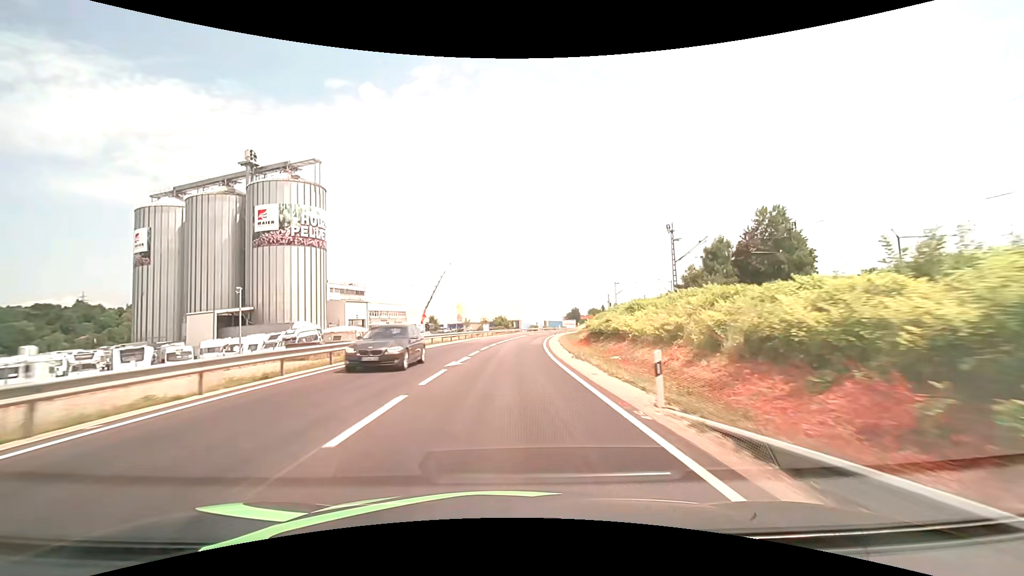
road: primary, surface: asphalt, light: Day
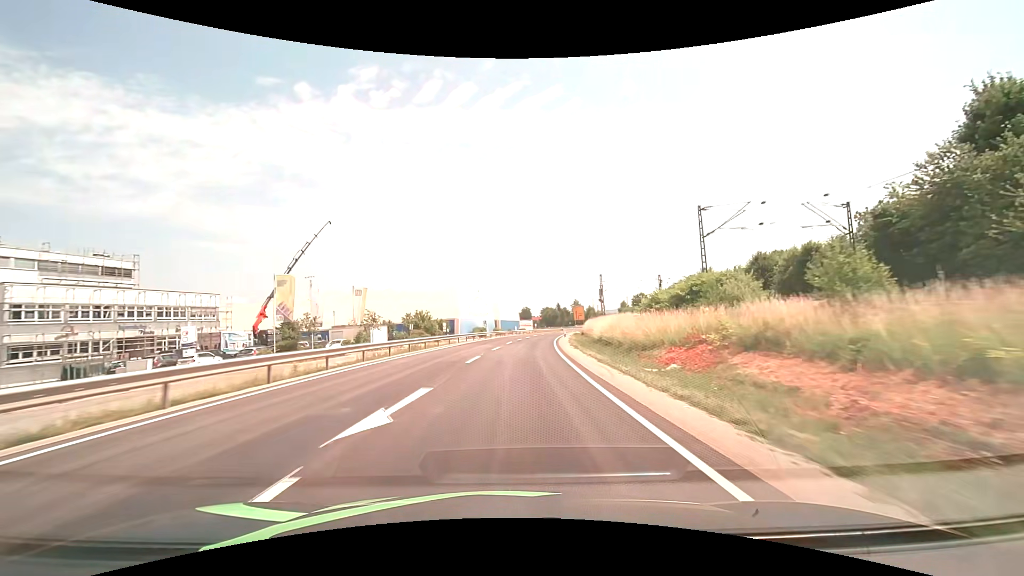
(+3.1, +64.8) m; +6°
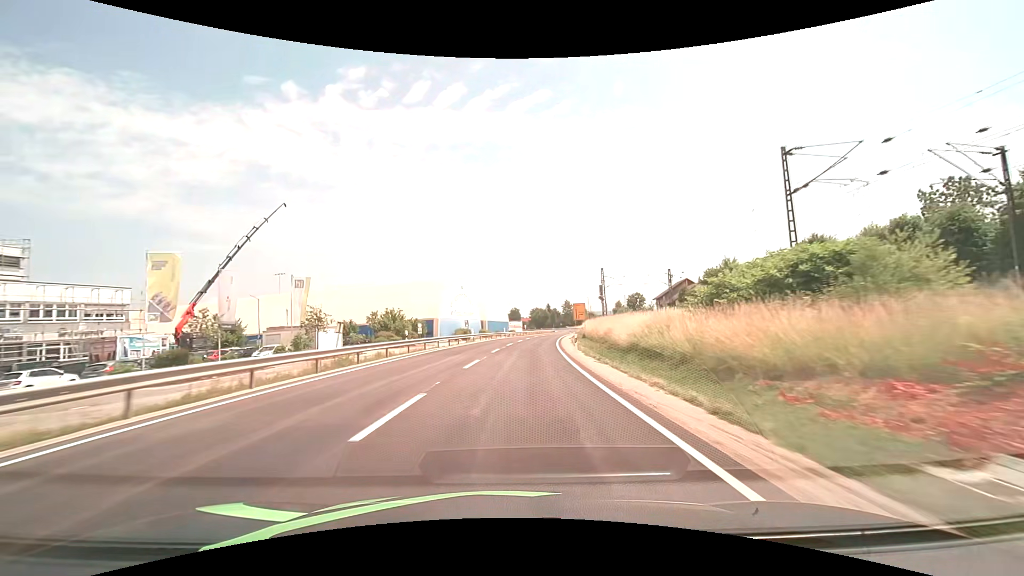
(+0.1, +12.9) m; +1°
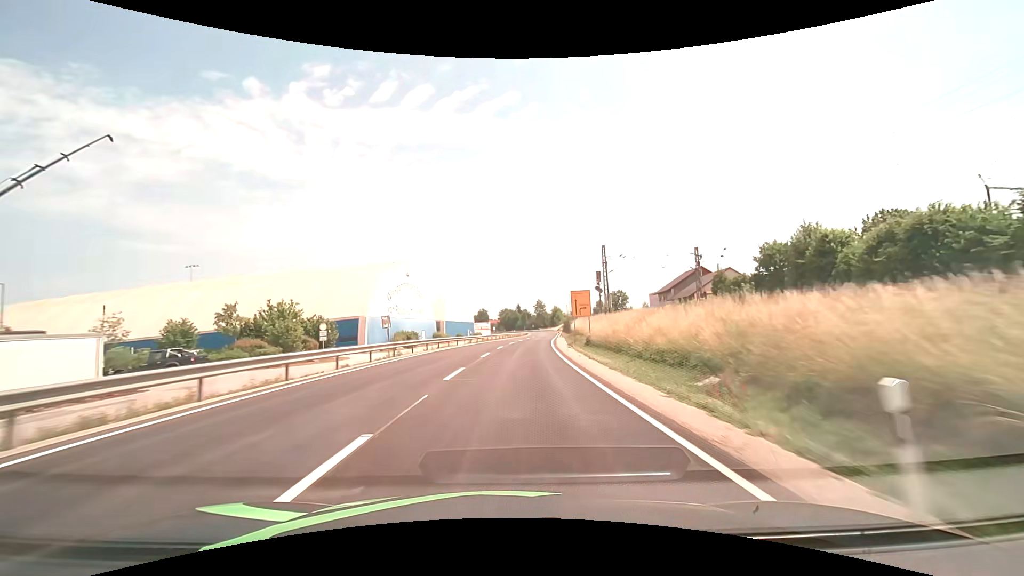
(+0.7, +25.8) m; +3°
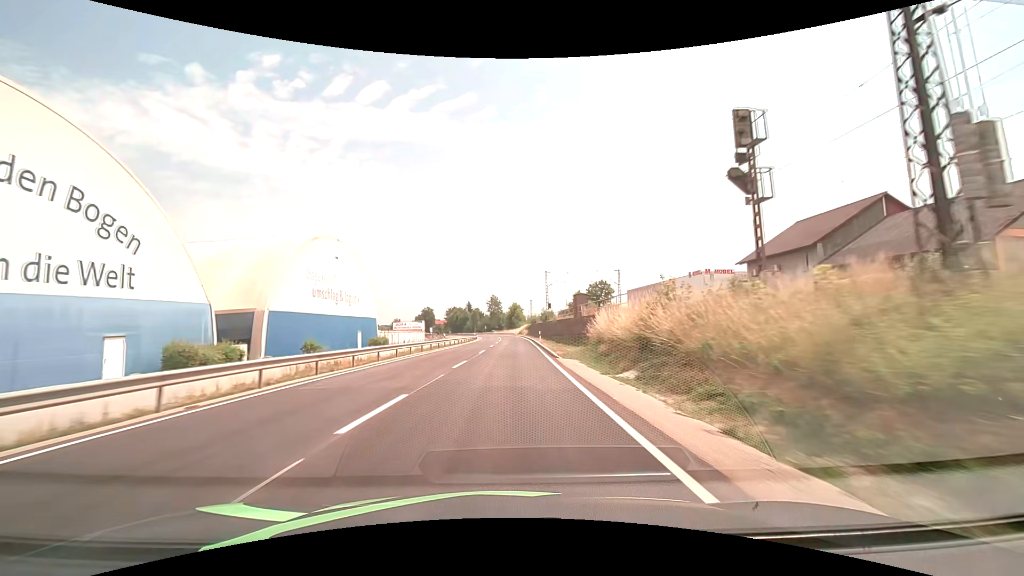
(+3.1, +52.0) m; +6°
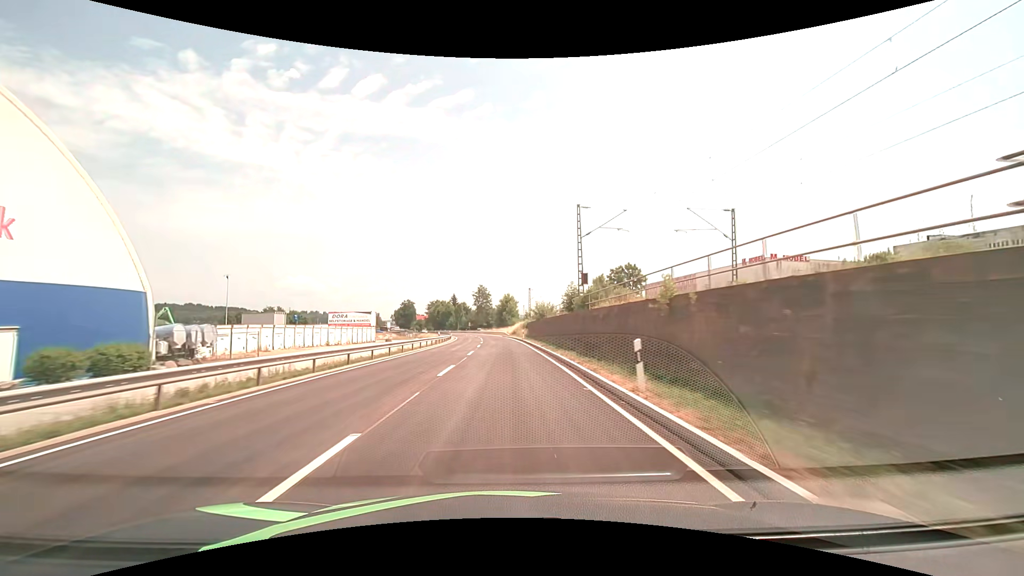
(+0.5, +40.4) m; +1°
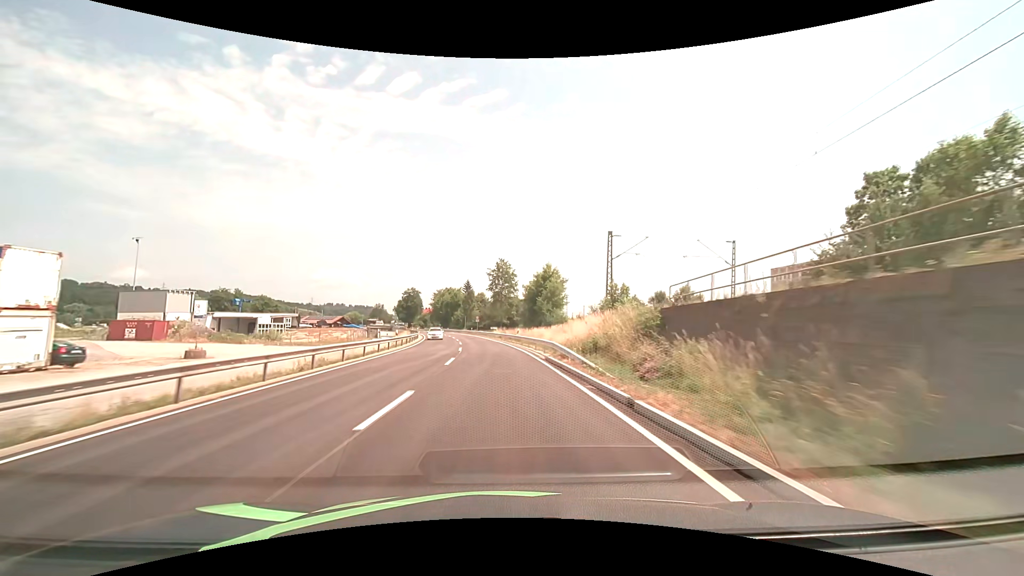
(-1.2, +67.9) m; -3°
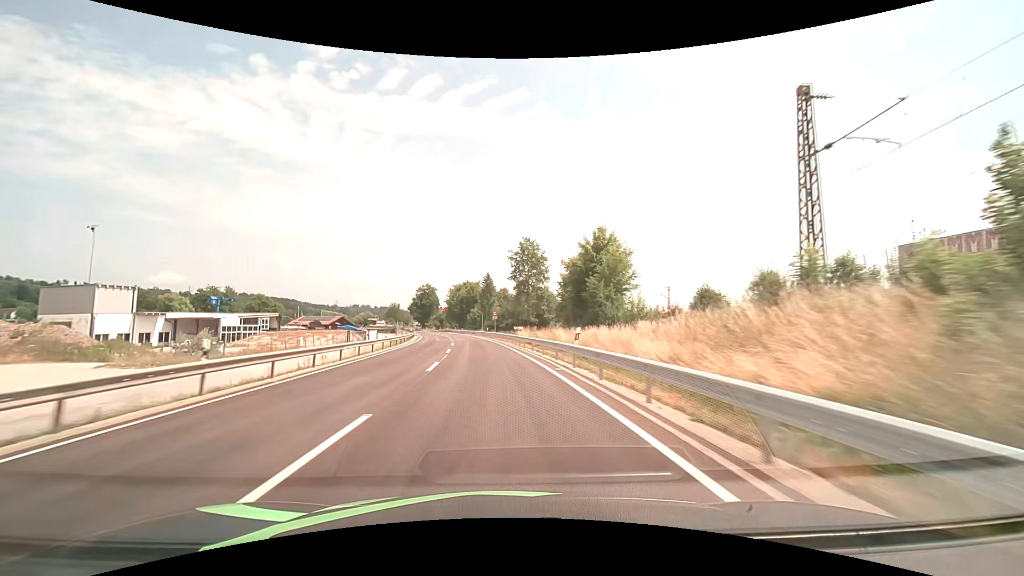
(-0.5, +27.0) m; -3°
(0, +10) (0, +20) (-1, +30) (-2, +40) (-3, +50) (-4, +60) (-6, +70) (-8, +80) (-10, +89) (-12, +99) m
